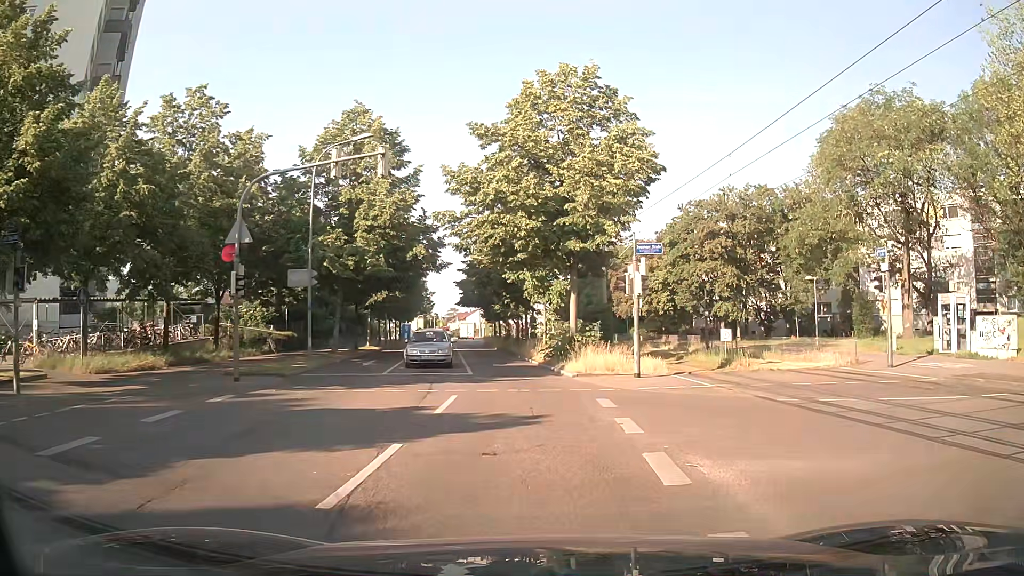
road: residential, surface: asphalt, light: Day
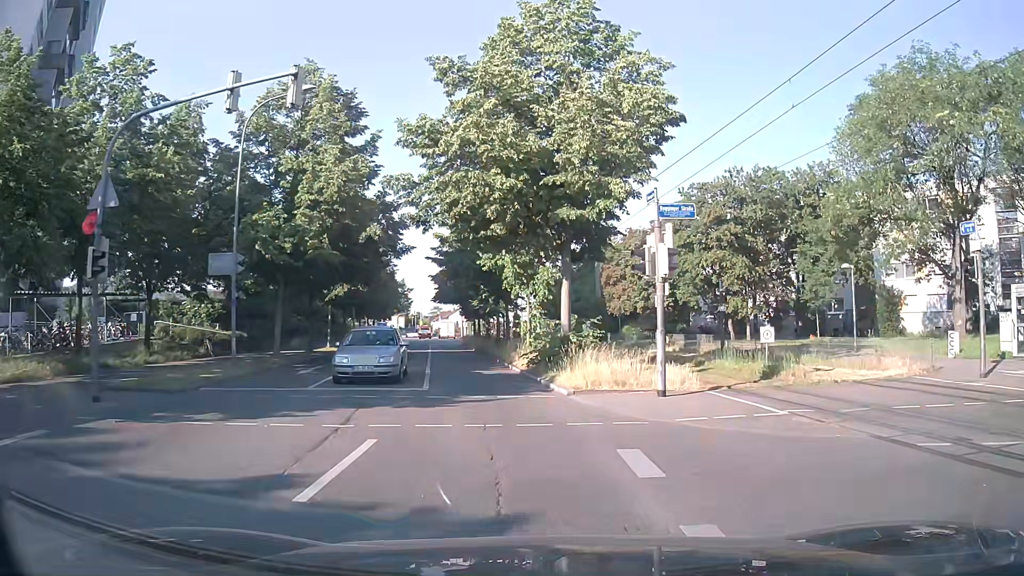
(+0.1, +6.0) m; +2°
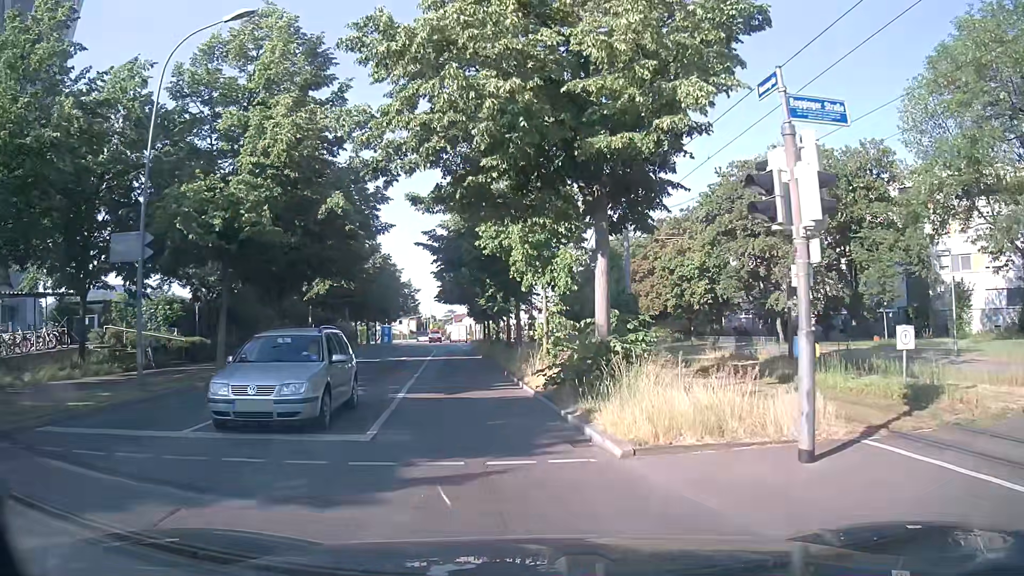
(-0.1, +6.7) m; -2°
